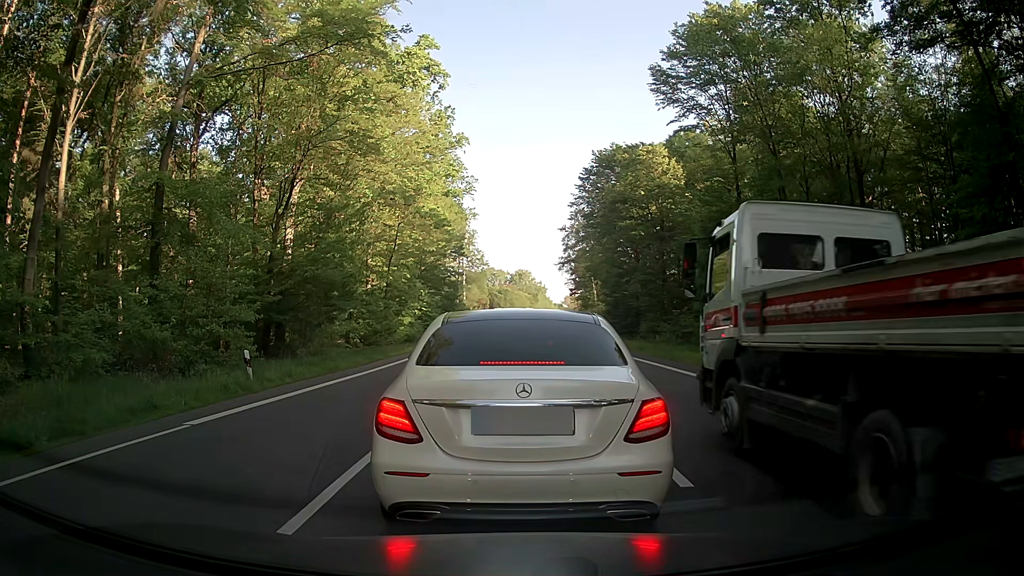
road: primary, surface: asphalt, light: Day
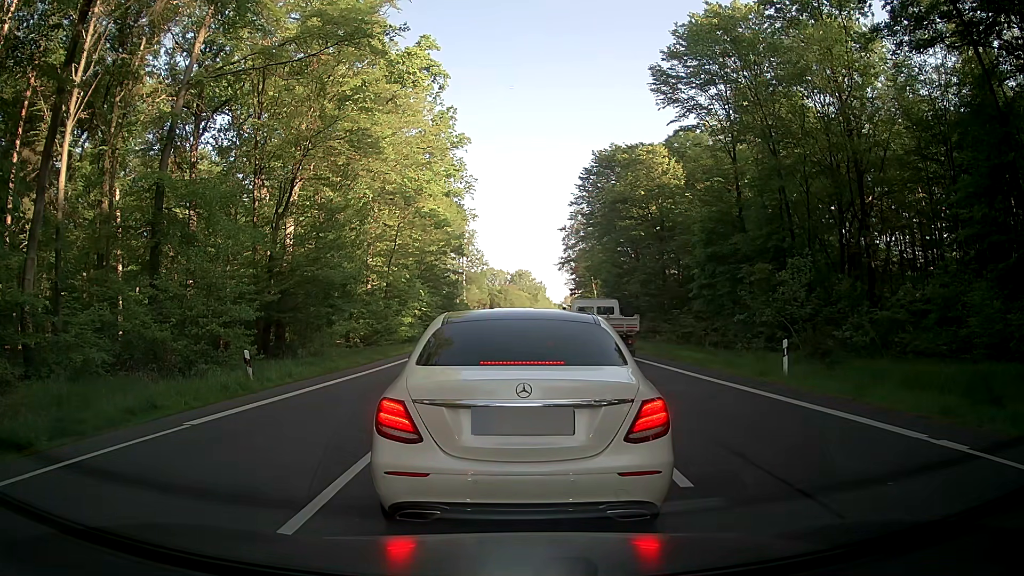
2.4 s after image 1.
(0.0, 0.0) m; 0°
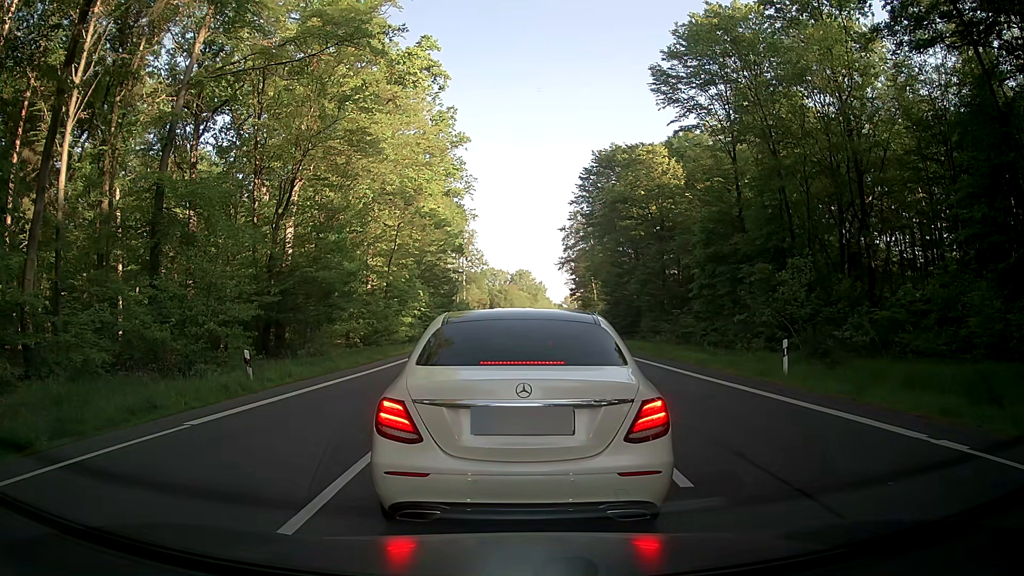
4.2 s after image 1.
(0.0, 0.0) m; 0°
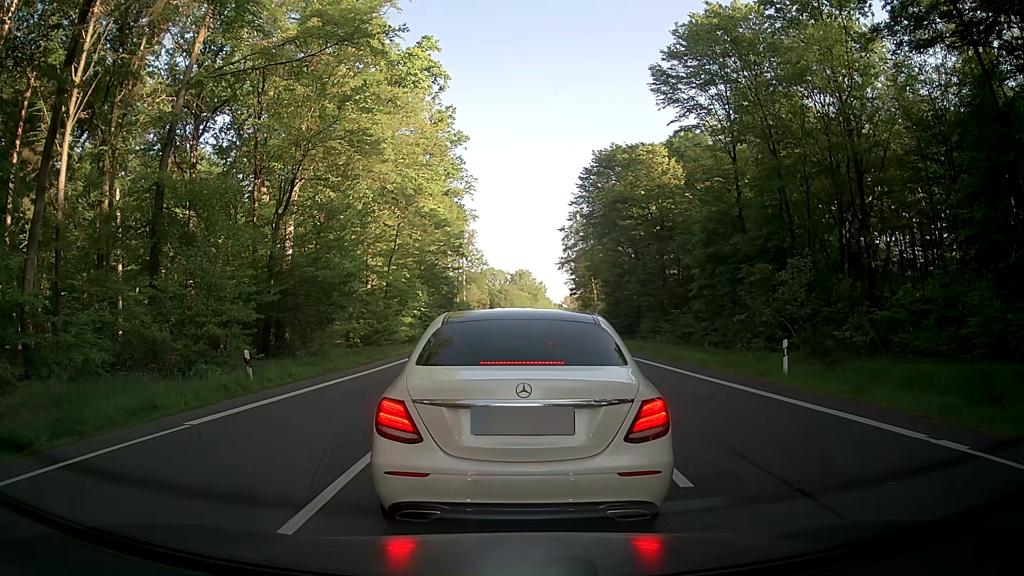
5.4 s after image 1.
(0.0, 0.0) m; 0°
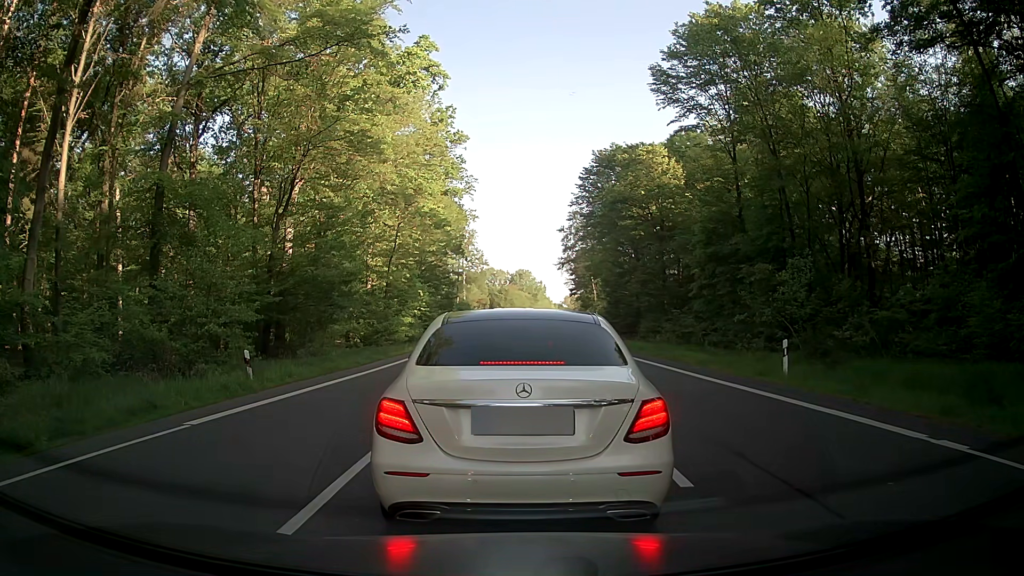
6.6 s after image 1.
(0.0, 0.0) m; 0°
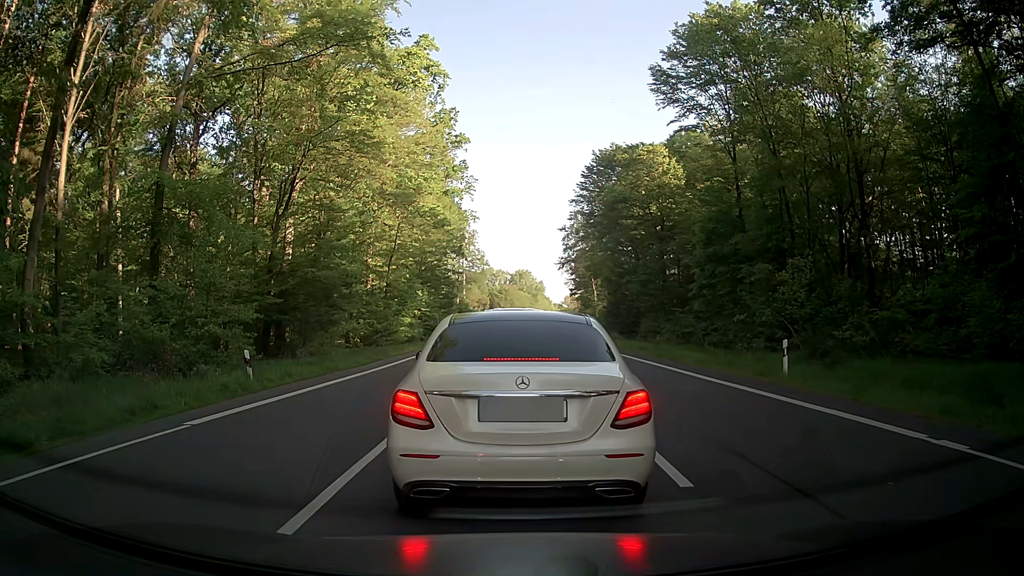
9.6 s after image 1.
(0.0, 0.0) m; 0°
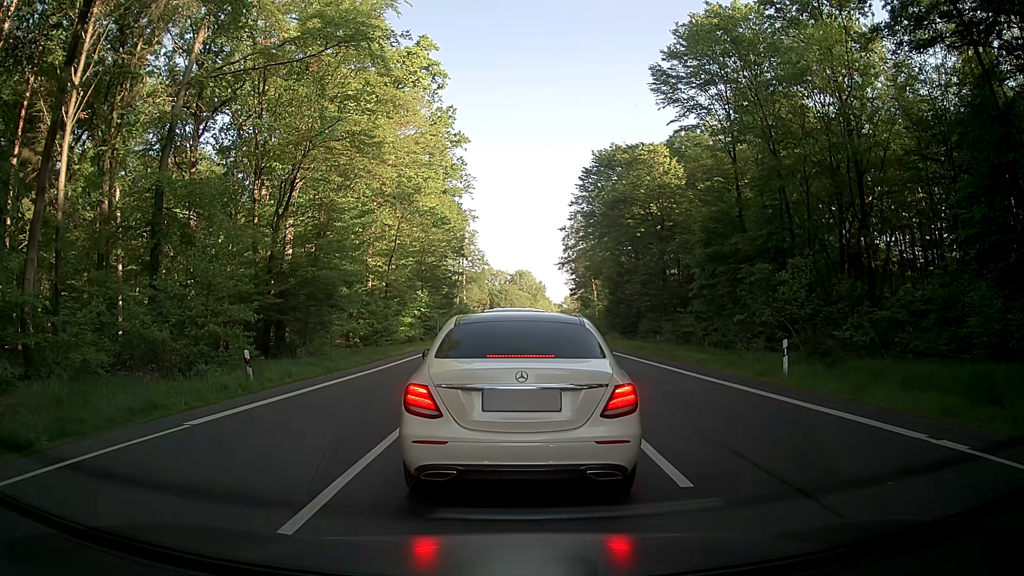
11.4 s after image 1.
(0.0, 0.0) m; 0°
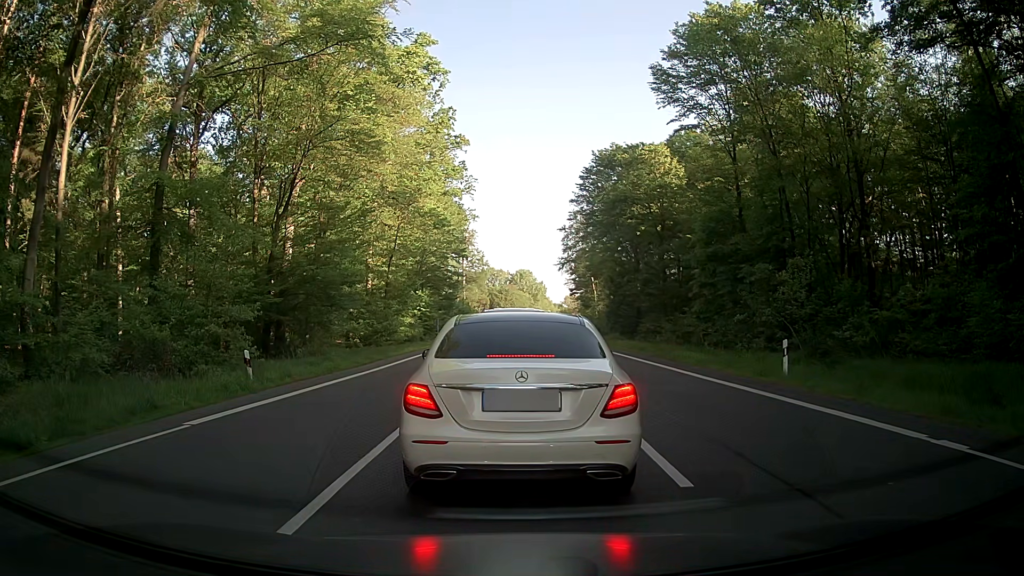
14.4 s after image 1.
(0.0, 0.0) m; 0°
